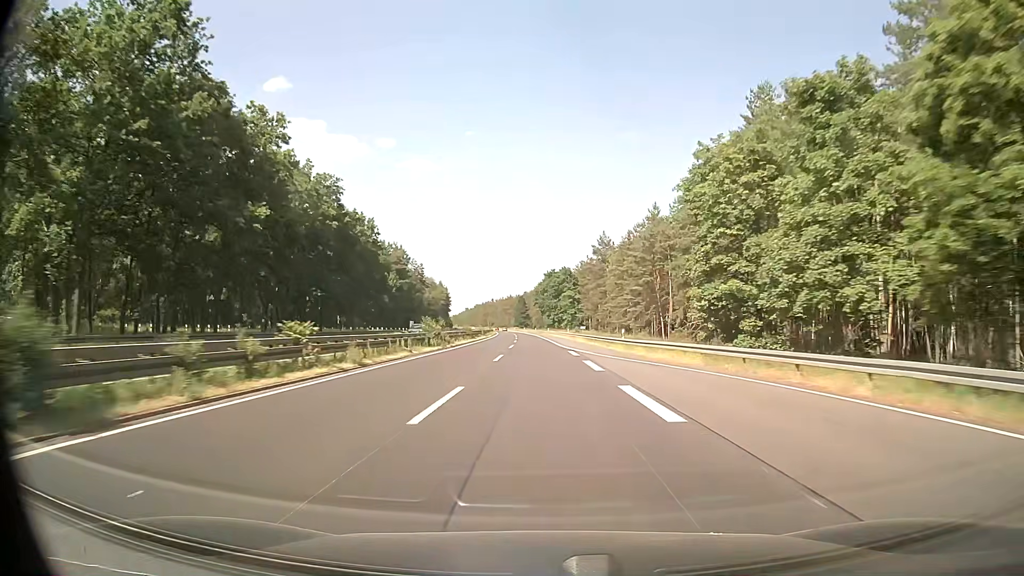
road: trunk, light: Day
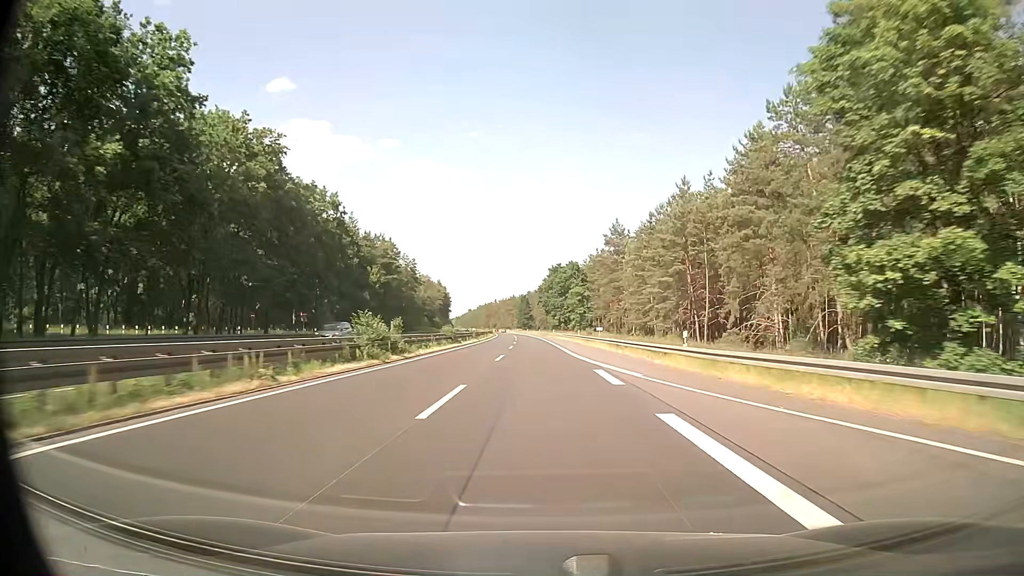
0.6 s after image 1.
(0.0, +17.4) m; 0°
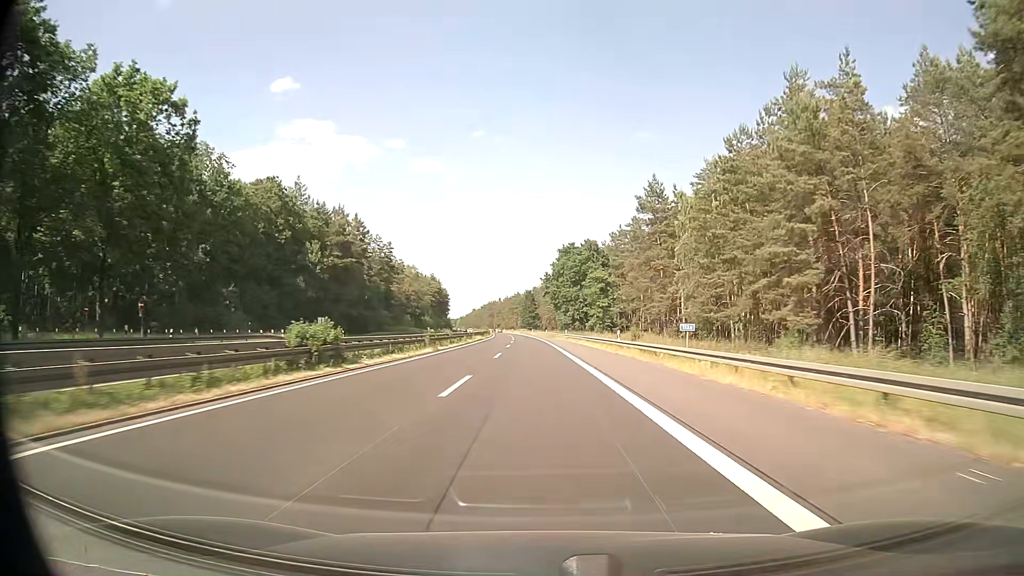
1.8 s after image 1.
(-0.2, +34.8) m; 0°
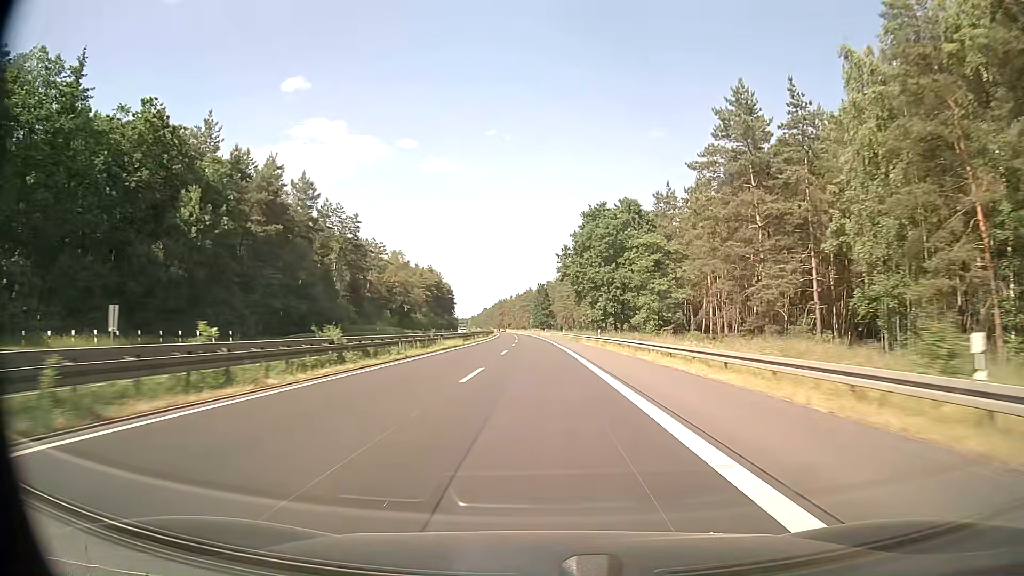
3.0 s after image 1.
(-0.4, +34.8) m; -1°
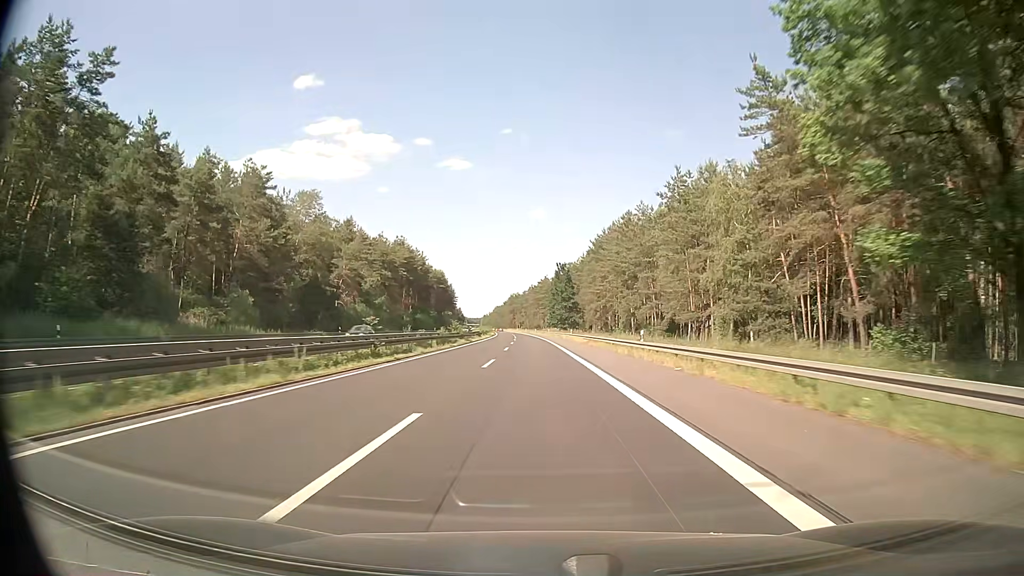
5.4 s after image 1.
(-0.9, +69.6) m; -2°
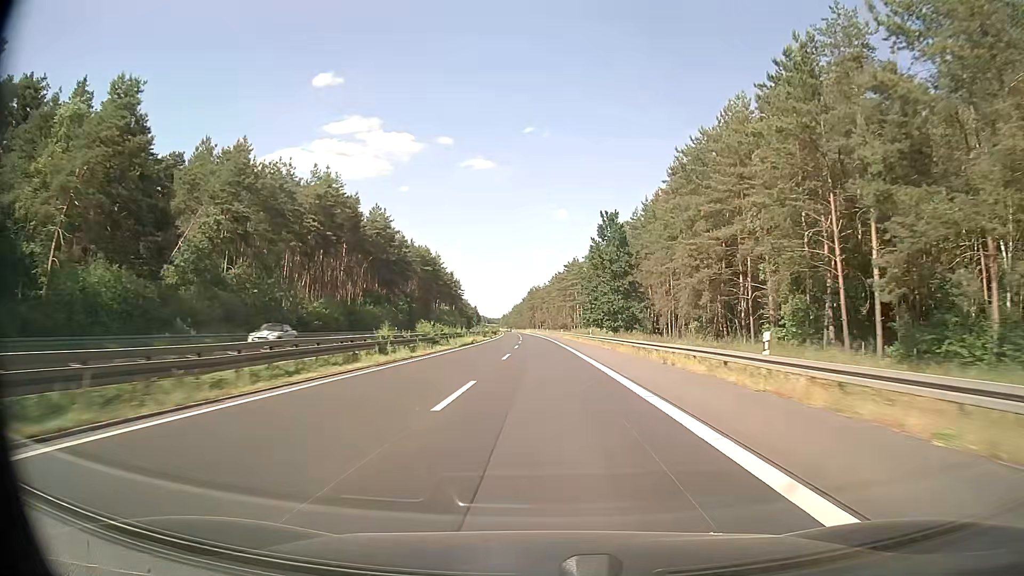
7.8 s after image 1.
(-1.0, +69.7) m; -2°
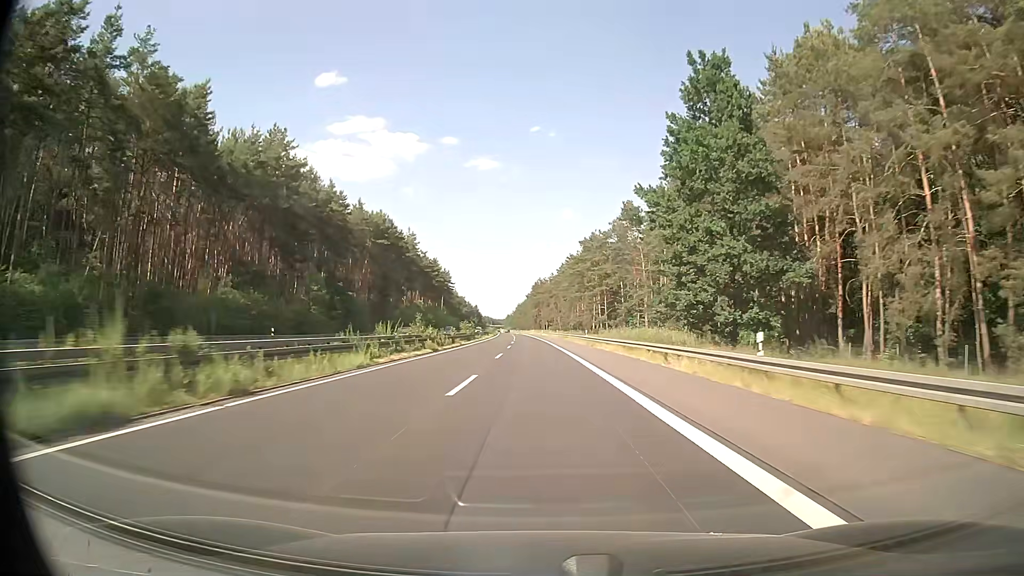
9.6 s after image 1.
(-0.3, +52.3) m; -1°
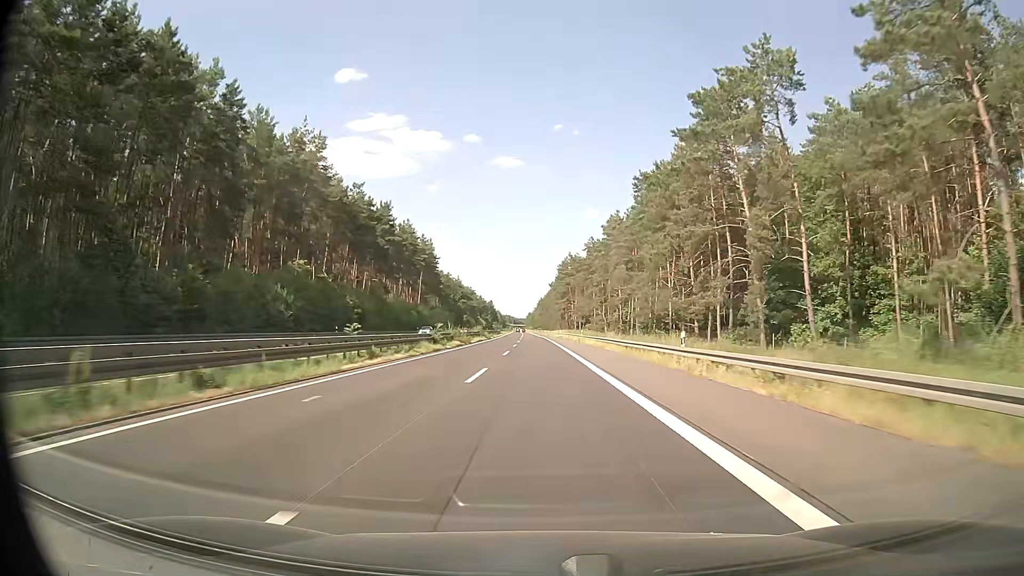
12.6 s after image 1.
(-1.9, +87.2) m; -2°
(0, +10) (0, +20) (0, +30) (0, +40) (0, +50) (-1, +60) (-1, +70) (-1, +80) (-1, +90) (-1, +100) m
